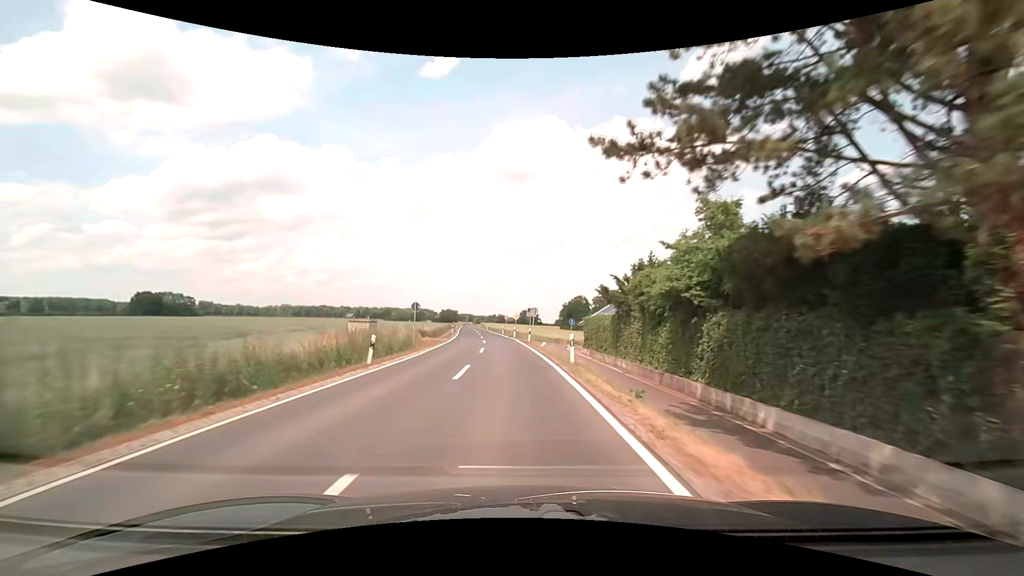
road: secondary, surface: asphalt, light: Day
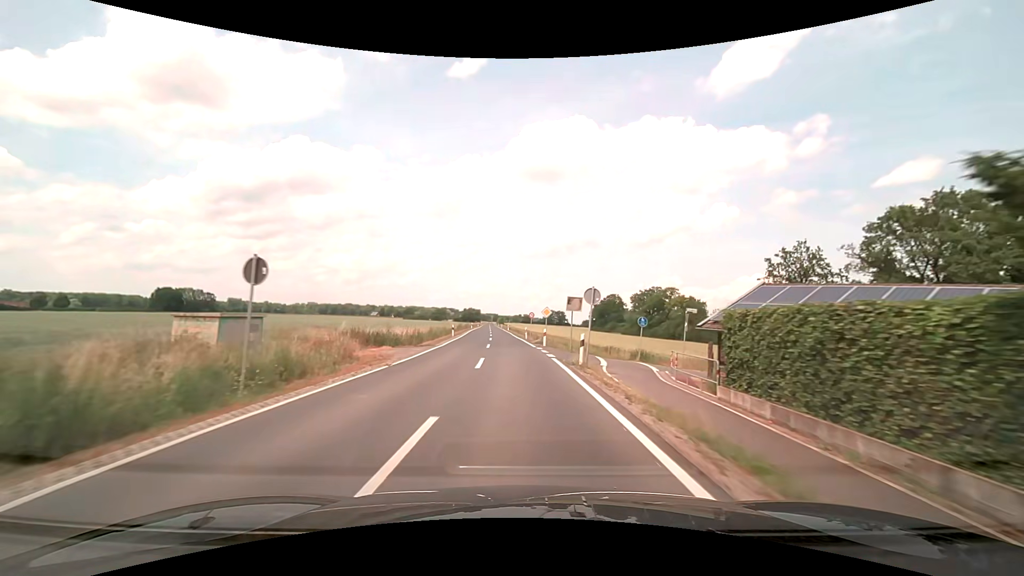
(-0.5, +21.5) m; -3°
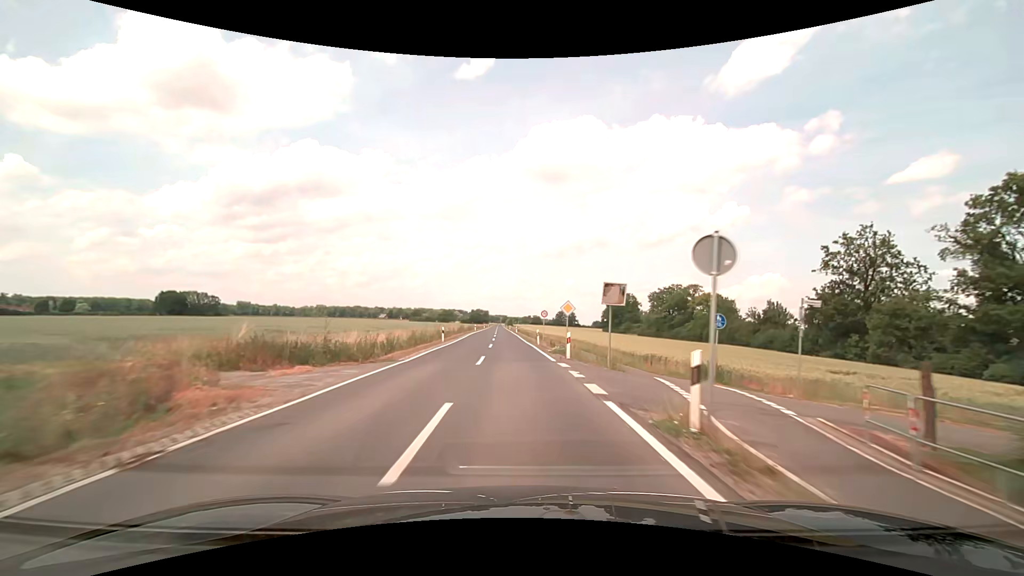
(-0.1, +10.7) m; -1°
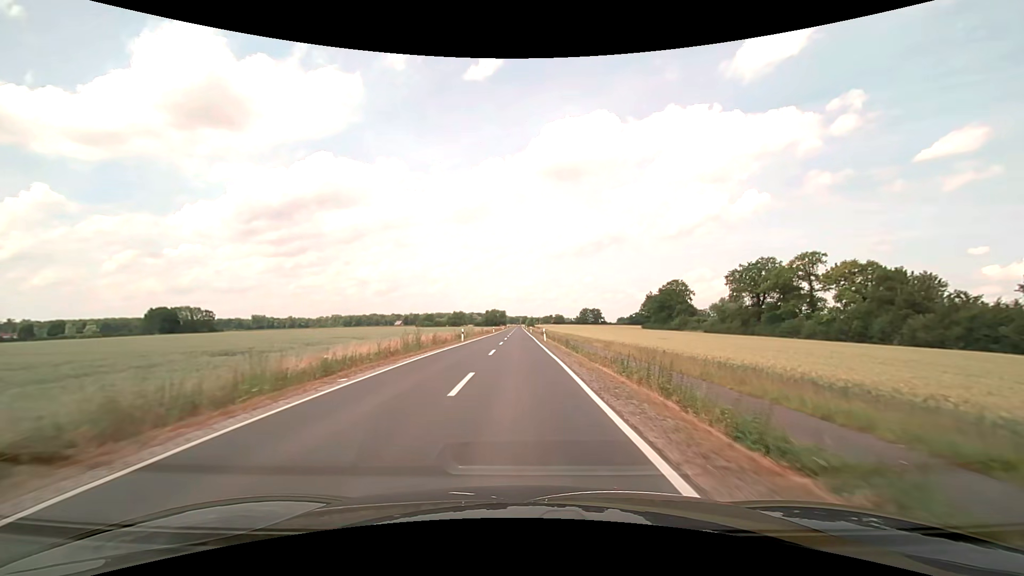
(-1.1, +42.9) m; -2°
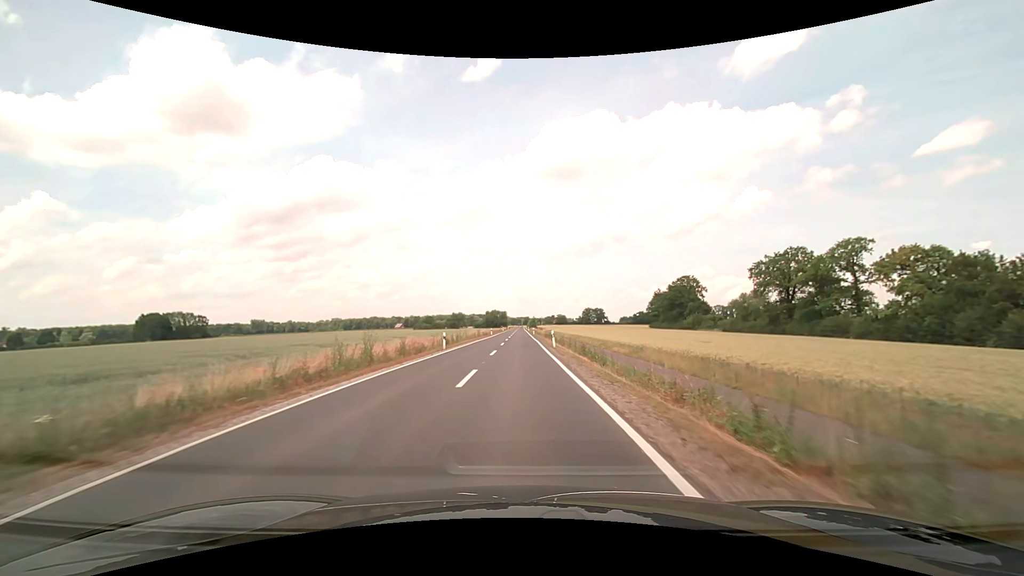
(0.0, +10.7) m; 0°
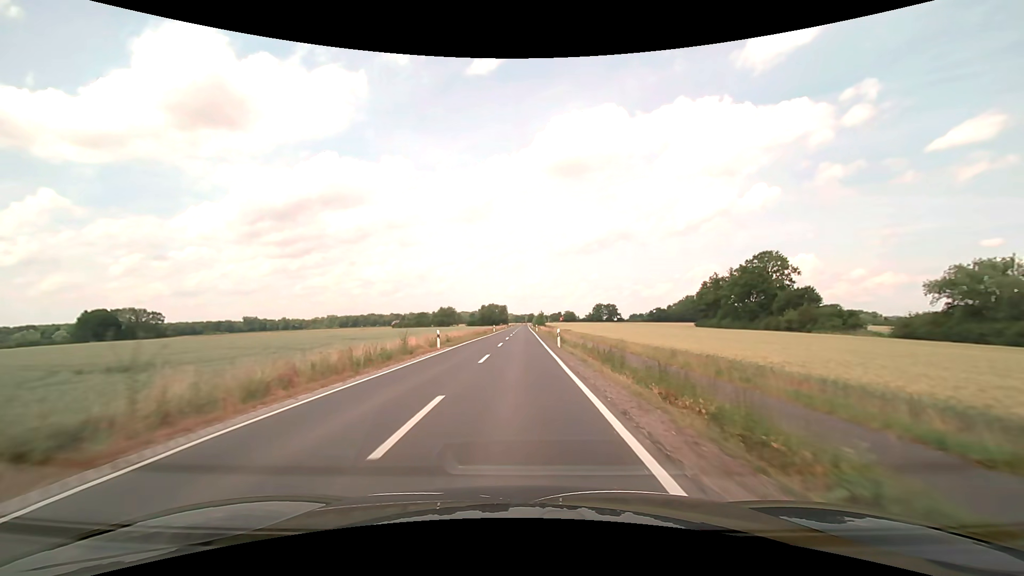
(-0.2, +53.7) m; 0°
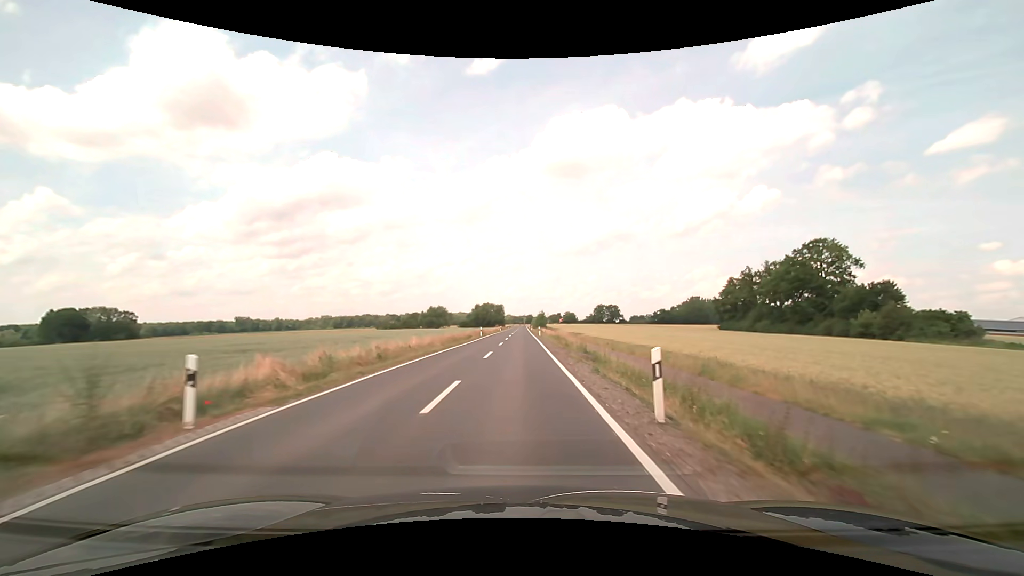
(0.0, +21.5) m; 0°
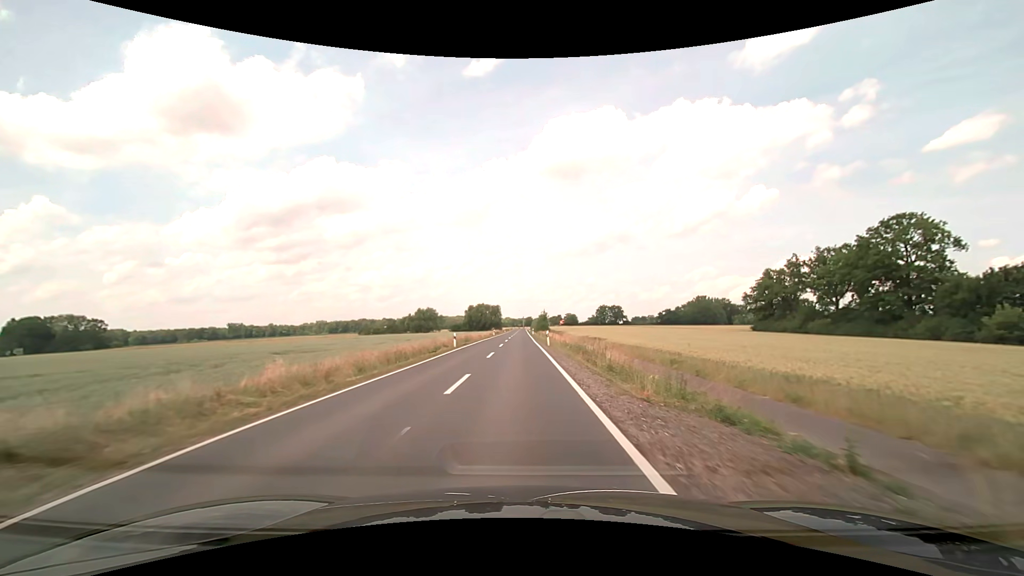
(0.0, +21.5) m; 0°
(0, +10) (0, +20) (0, +30) (0, +40) (0, +50) (0, +60) (0, +70) (0, +80) (0, +90) (0, +100) m
